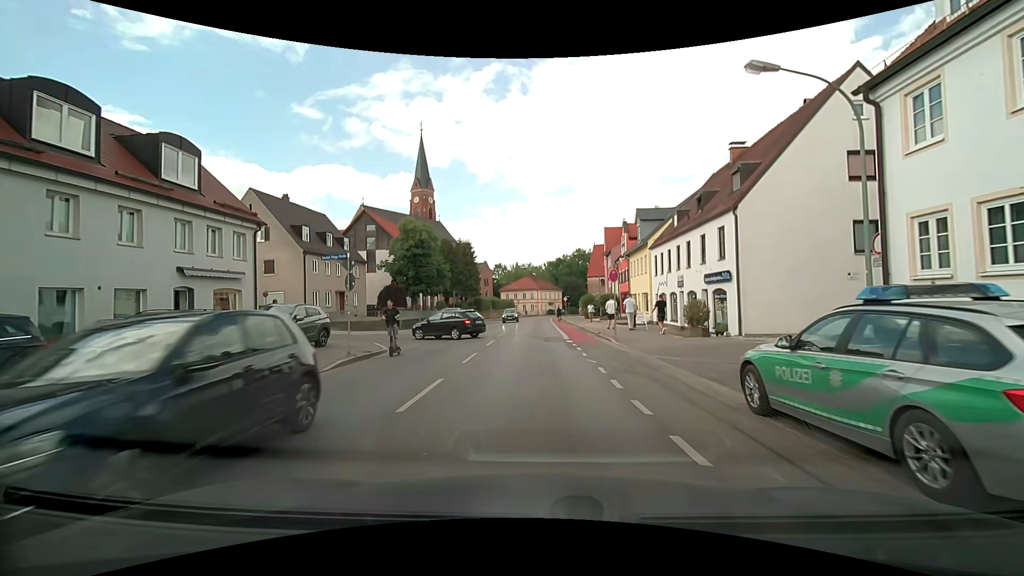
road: secondary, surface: asphalt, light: Day
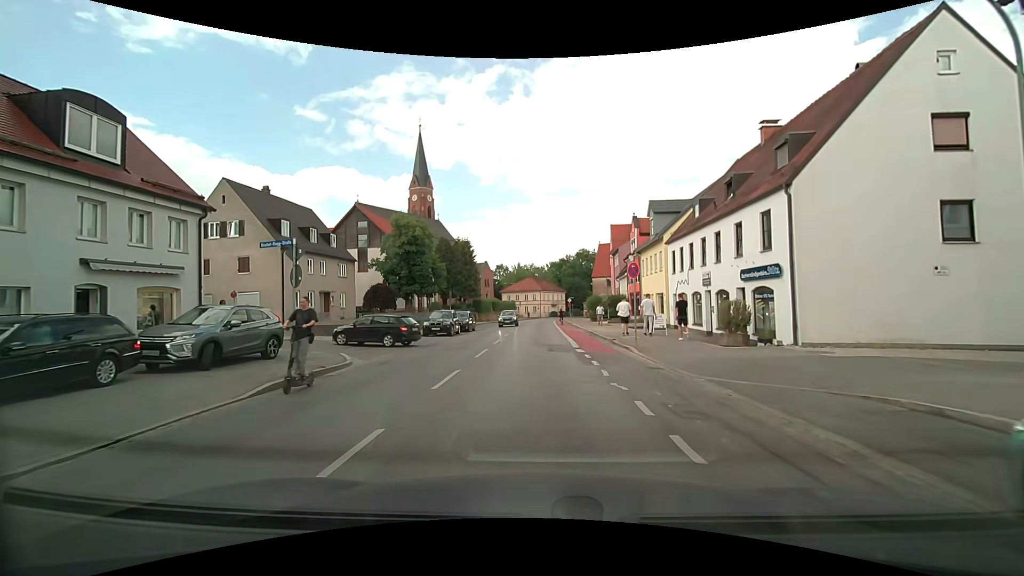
(-0.1, +4.0) m; -1°
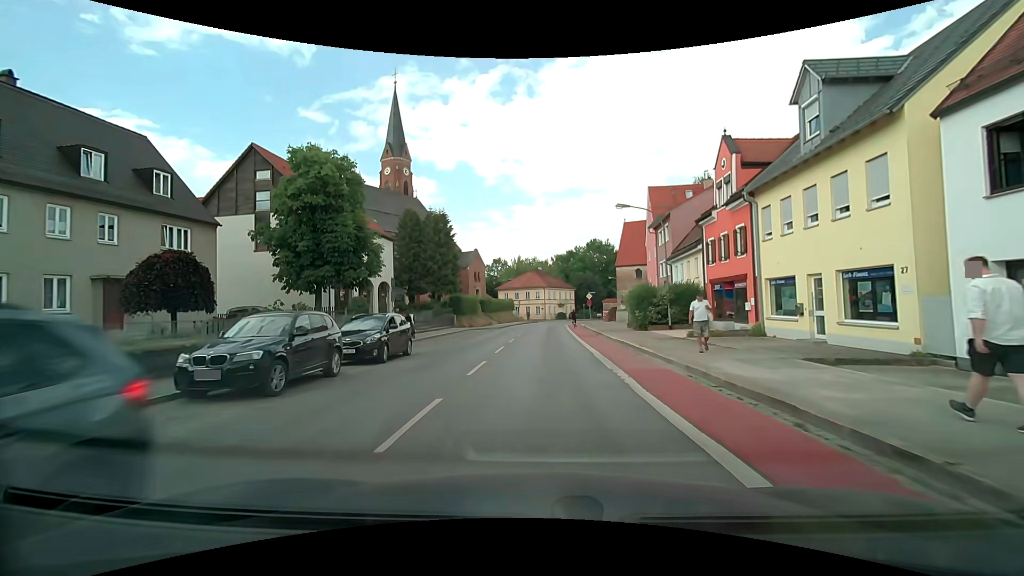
(-0.3, +22.1) m; 0°
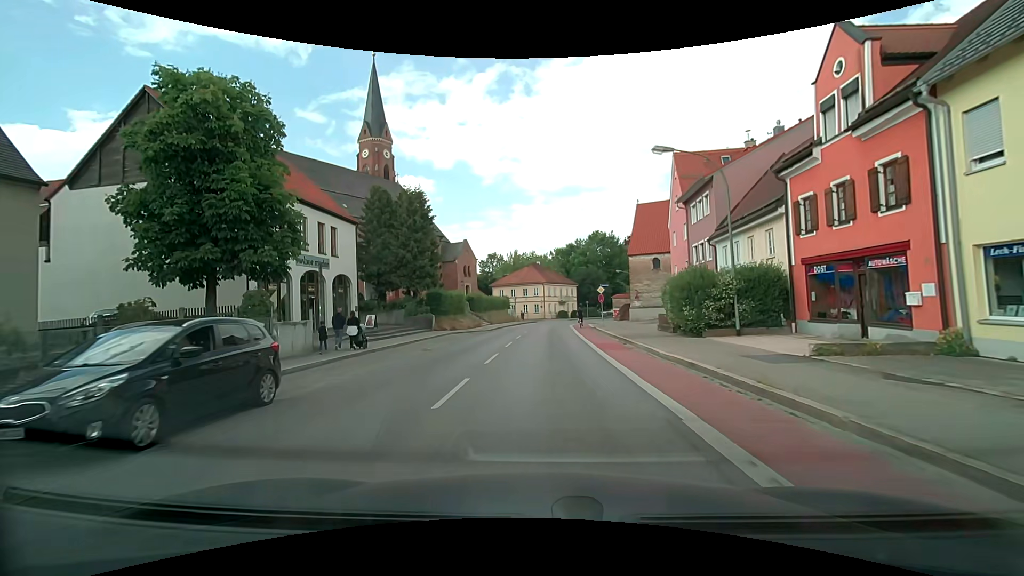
(-0.1, +9.9) m; -1°
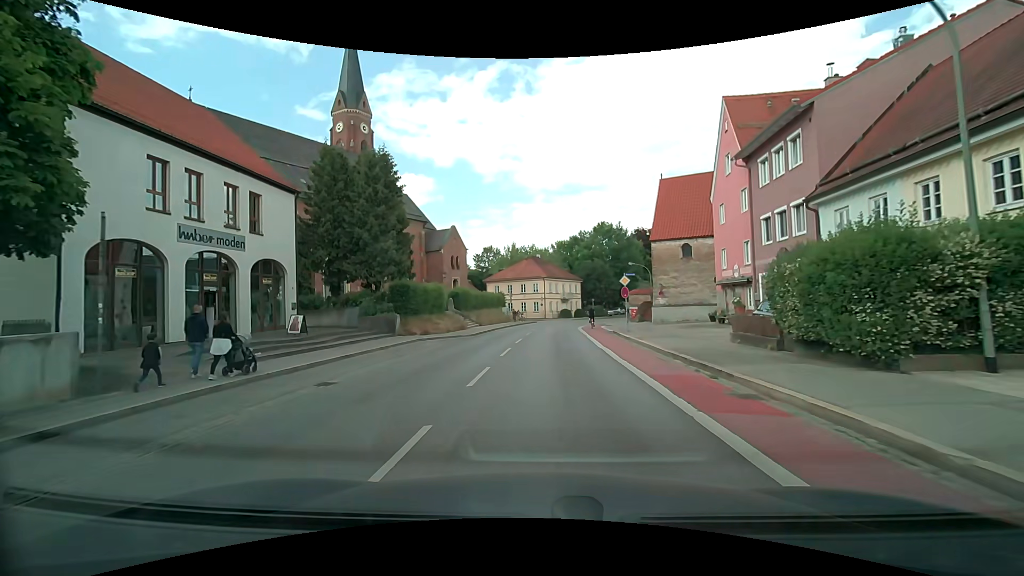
(0.0, +10.3) m; 0°
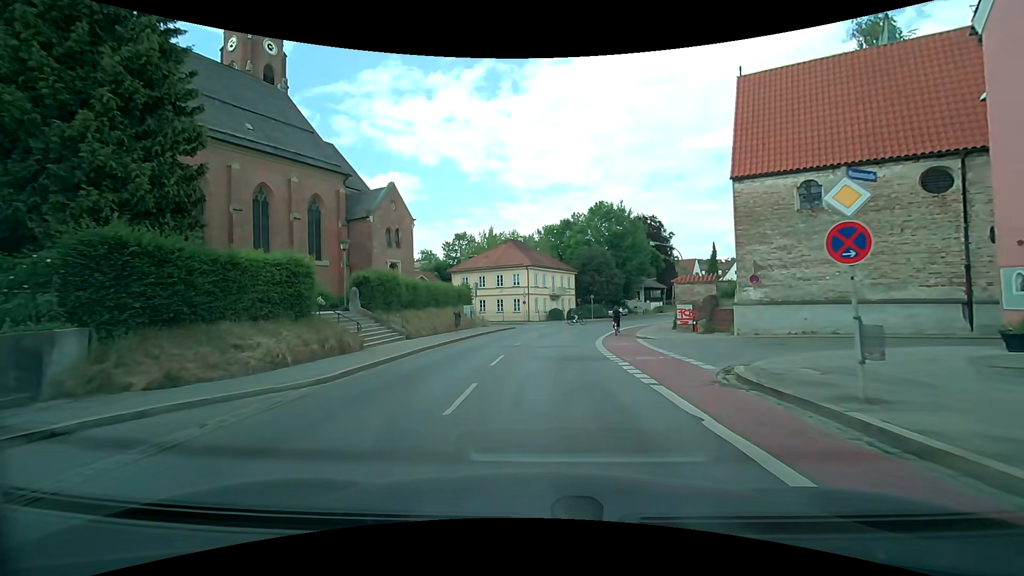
(+0.2, +20.4) m; +1°
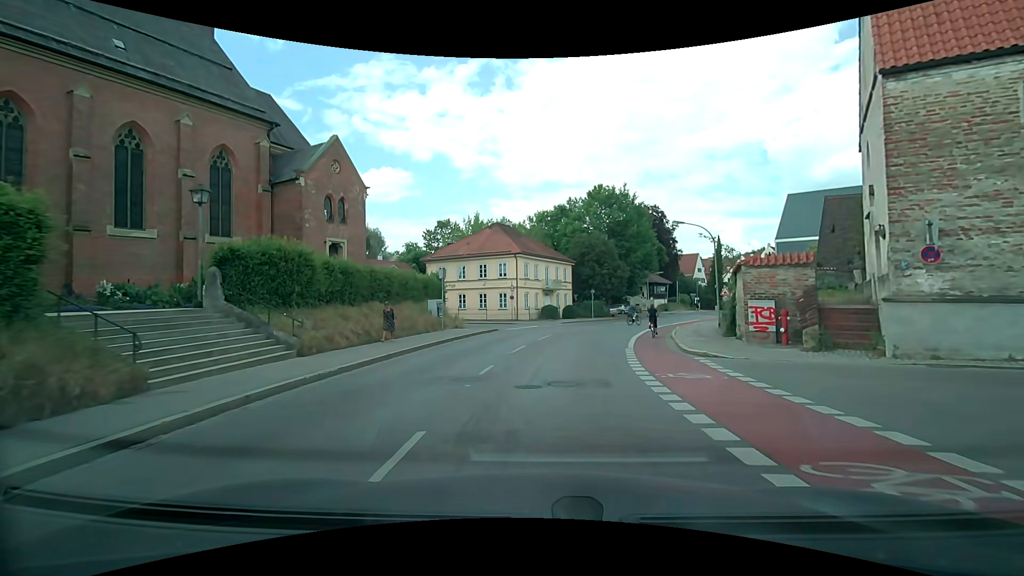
(+0.2, +9.9) m; +1°
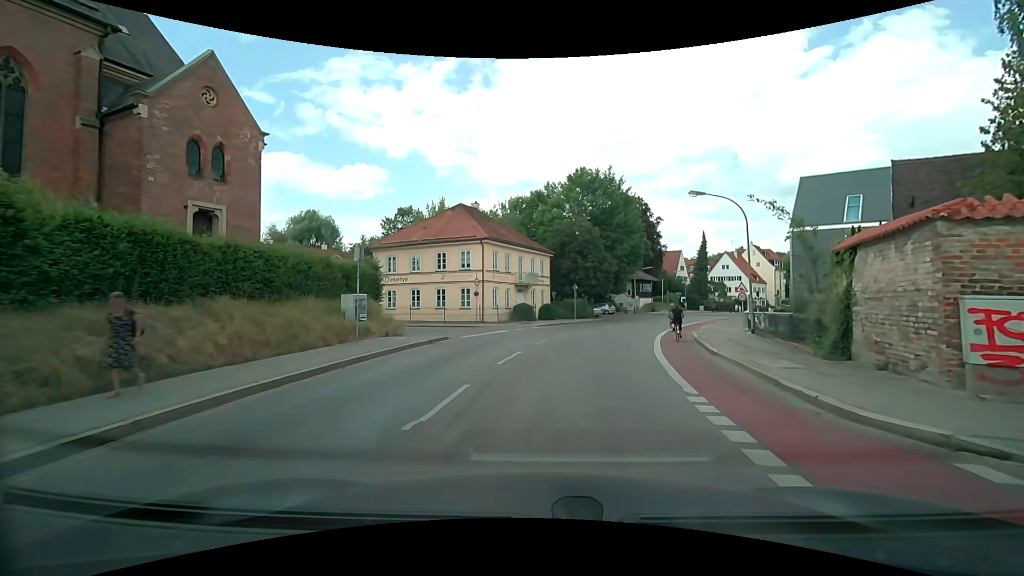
(+0.3, +9.4) m; +4°
(0, +10) (+2, +20) (+4, +30) (+7, +39) (+11, +48) (+16, +57) (+23, +65) (+29, +73) (+35, +81) (+41, +88) m
